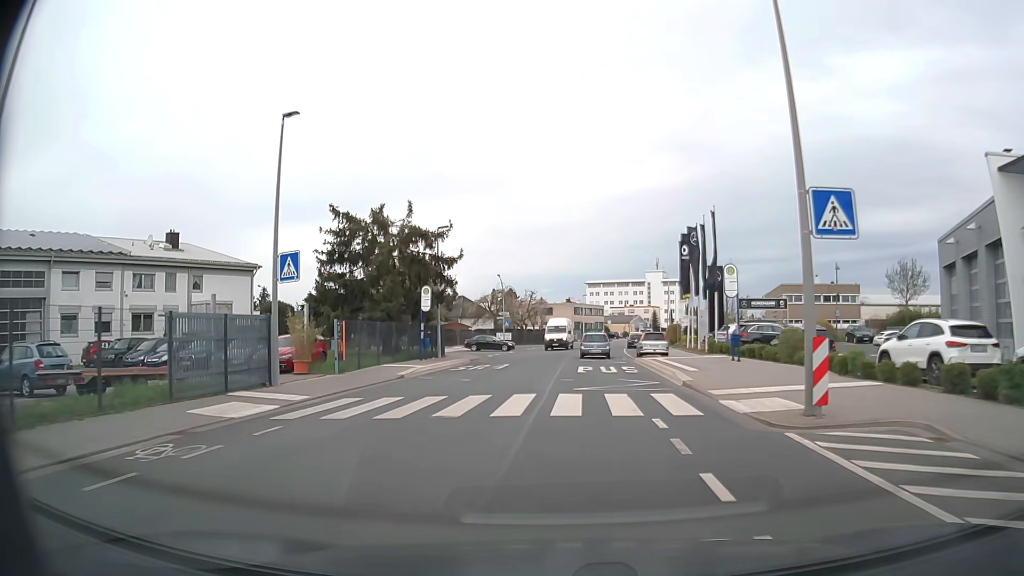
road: tertiary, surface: asphalt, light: Day
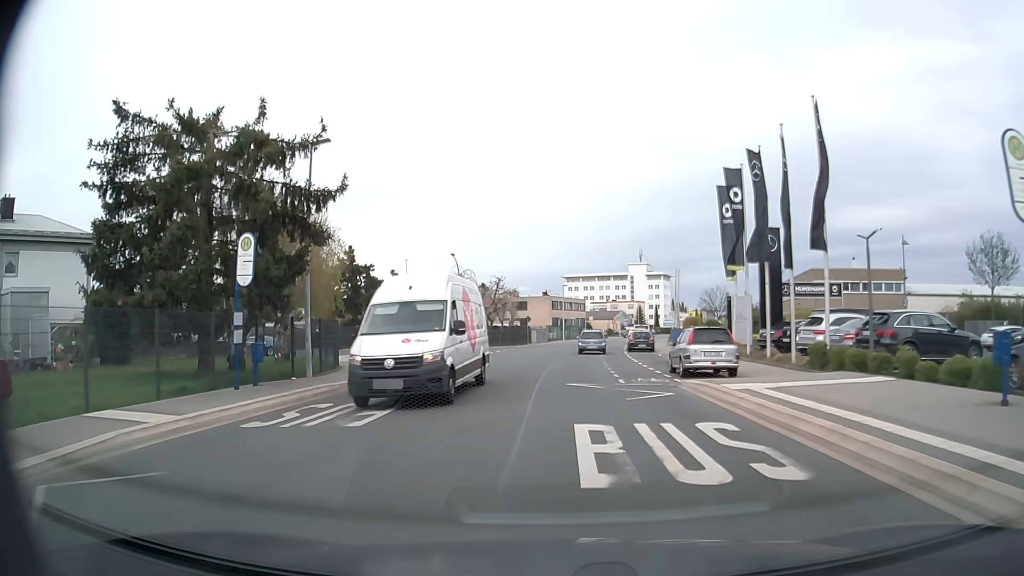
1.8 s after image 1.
(+0.3, +18.2) m; +2°
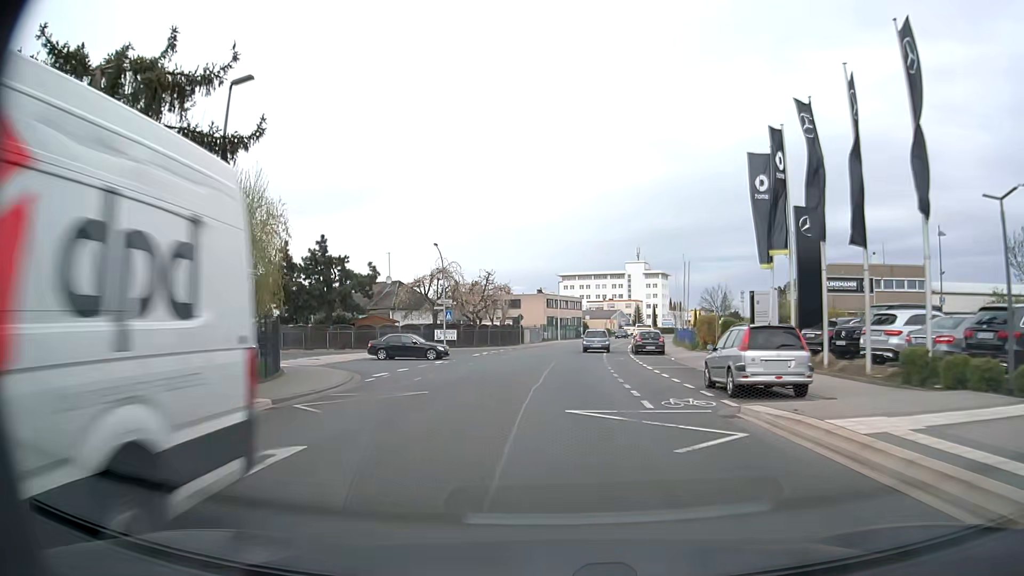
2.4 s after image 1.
(0.0, +6.0) m; 0°
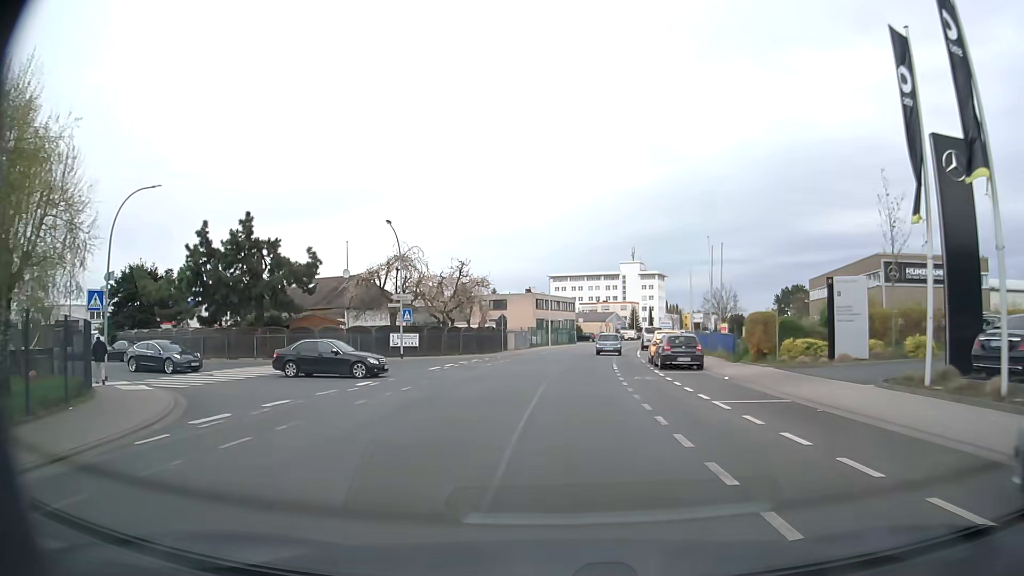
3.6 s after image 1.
(+0.1, +12.0) m; +1°
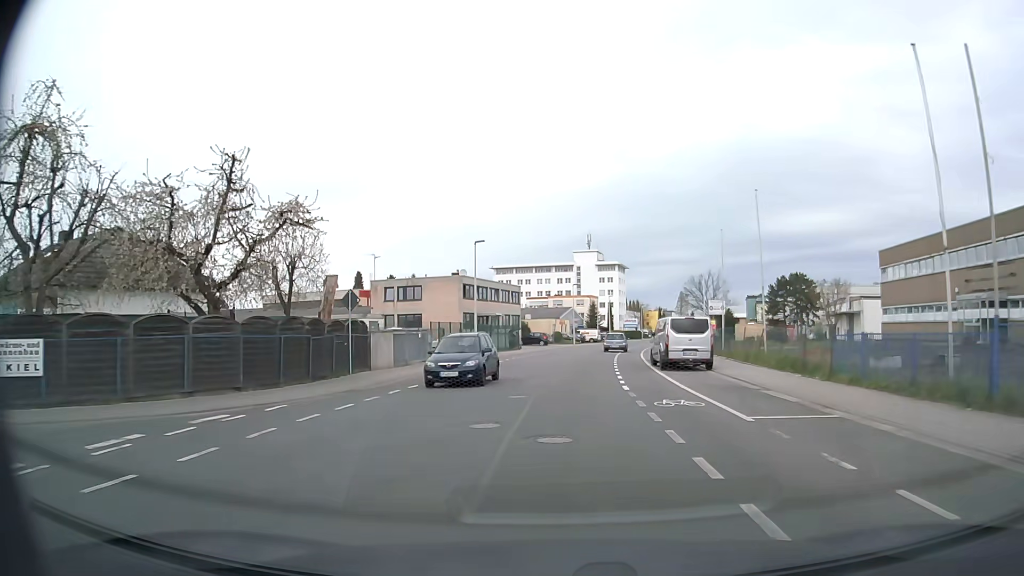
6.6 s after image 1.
(+1.0, +30.8) m; +5°
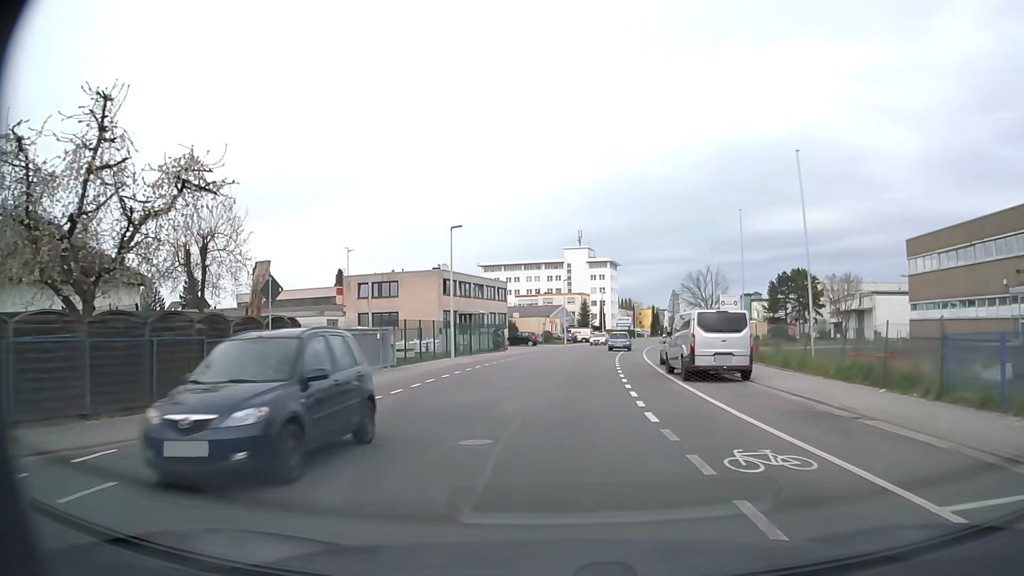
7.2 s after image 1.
(0.0, +6.3) m; 0°
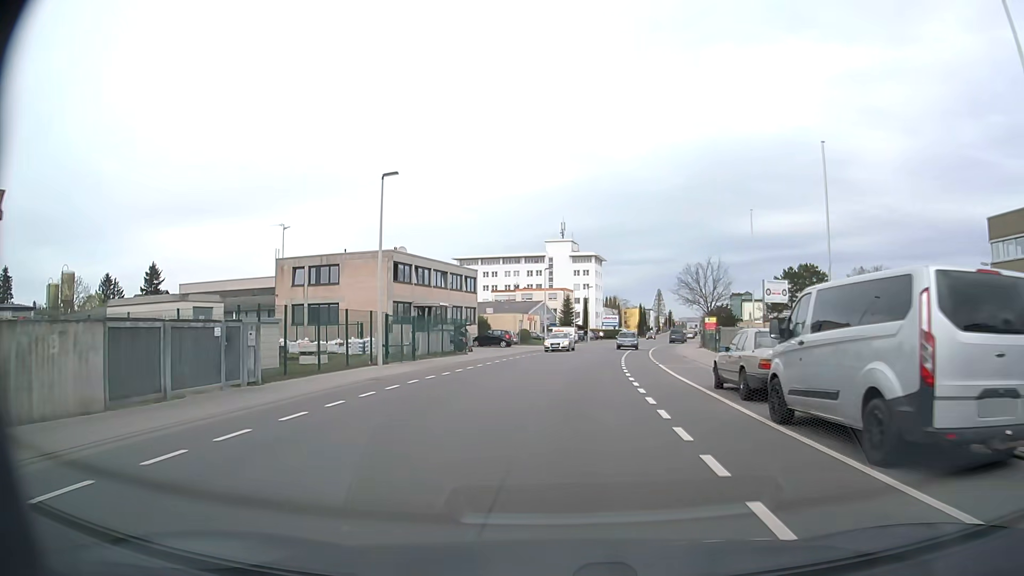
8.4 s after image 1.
(+0.1, +12.8) m; +2°
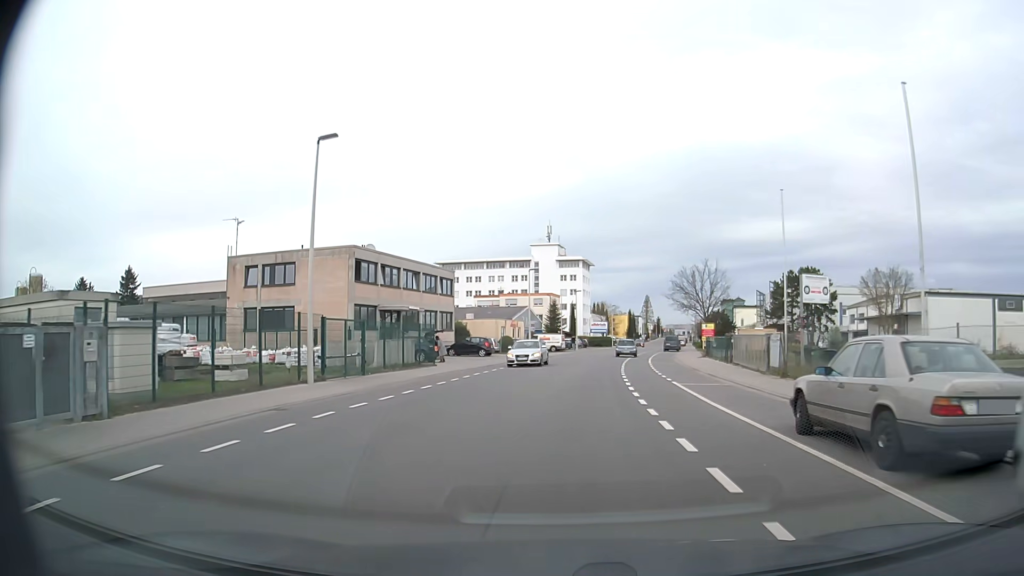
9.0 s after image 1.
(0.0, +6.5) m; +1°
(0, +10) (+1, +20) (+1, +30) (+2, +40) (+4, +50) (+5, +60) (+7, +70) (+9, +79) (+11, +89) (+13, +99) m
